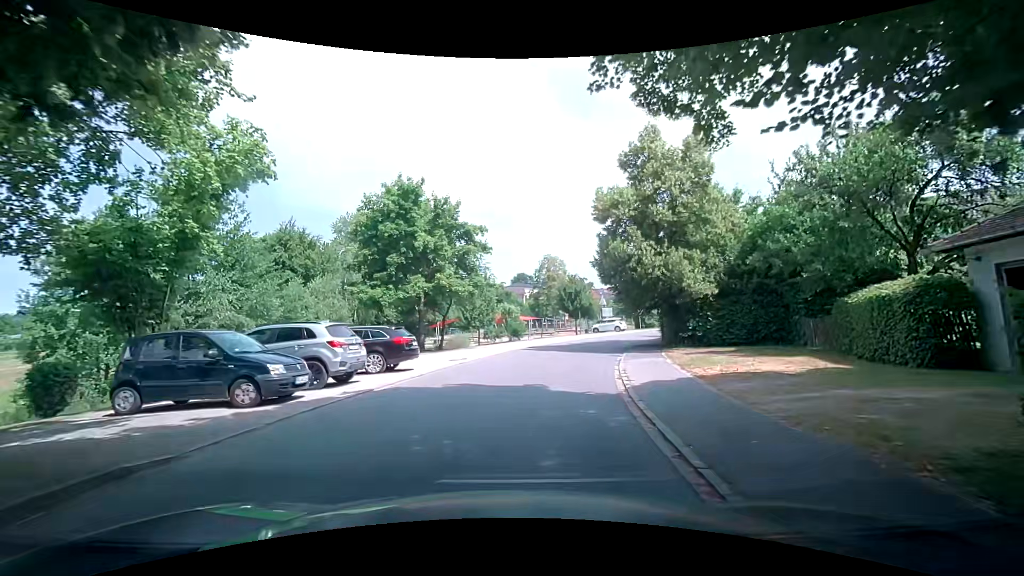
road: residential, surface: asphalt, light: Day
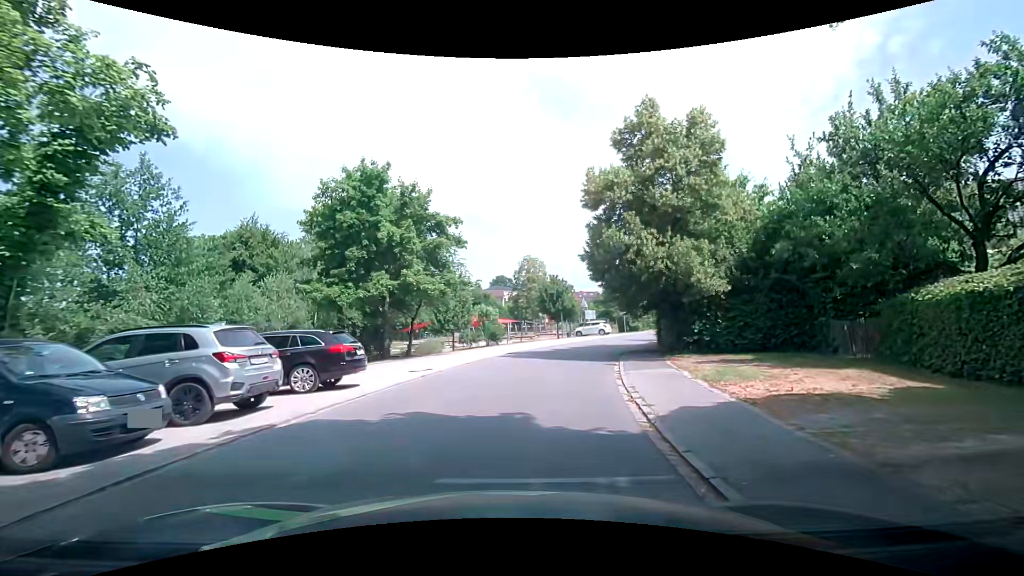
(+0.1, +3.5) m; +1°
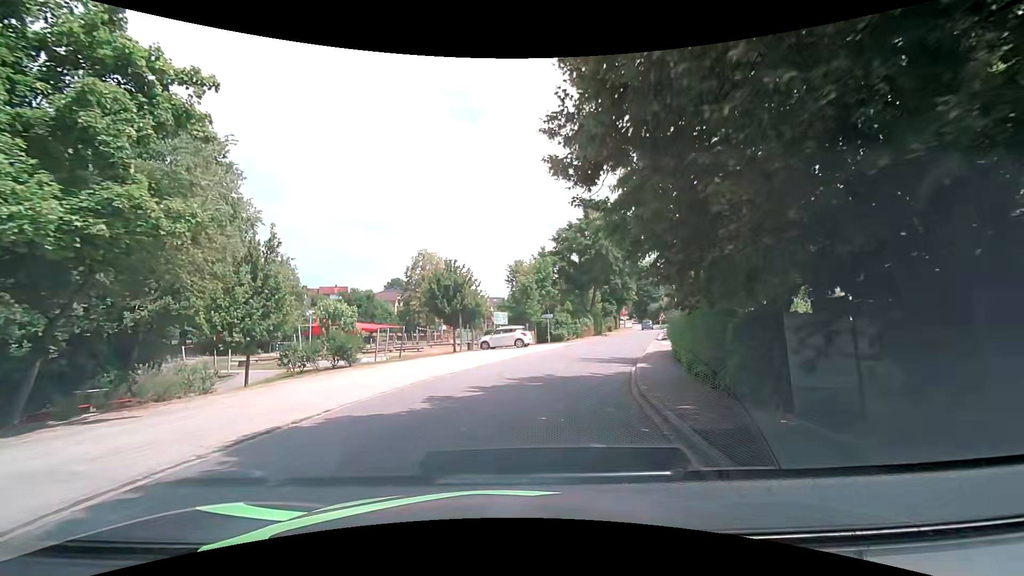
(+2.0, +17.3) m; +12°
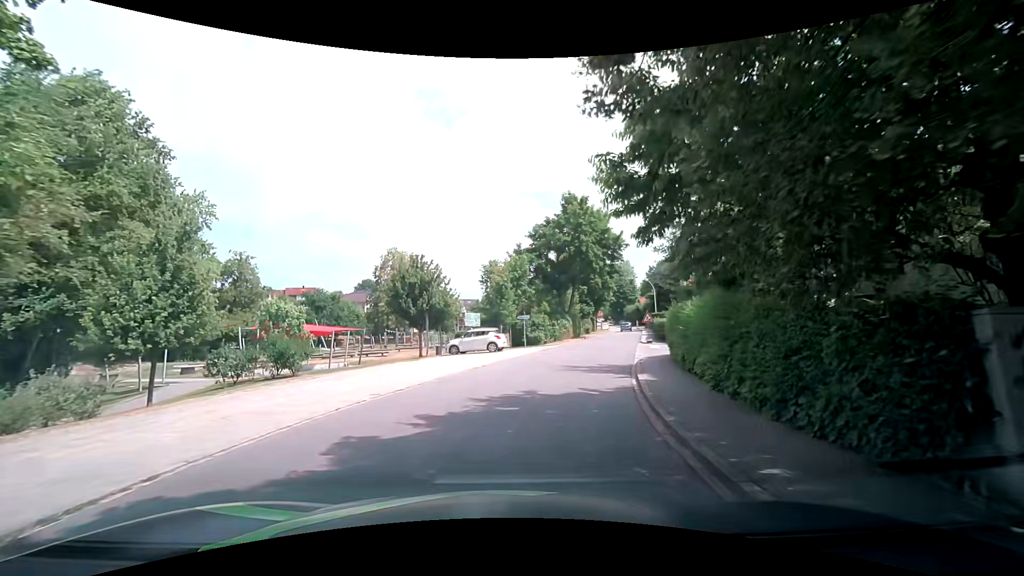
(+0.1, +3.5) m; +1°
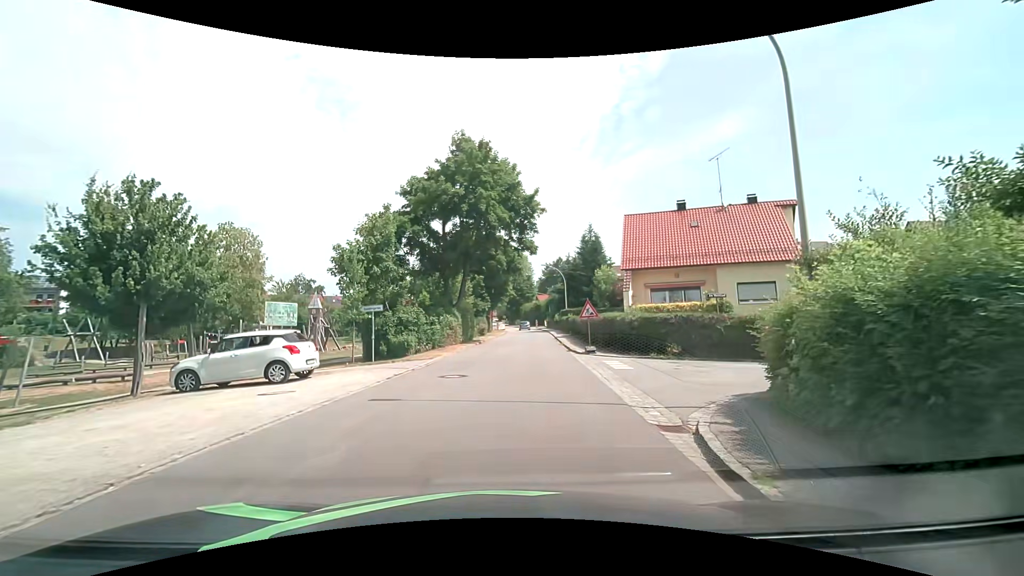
(+2.4, +15.7) m; +14°
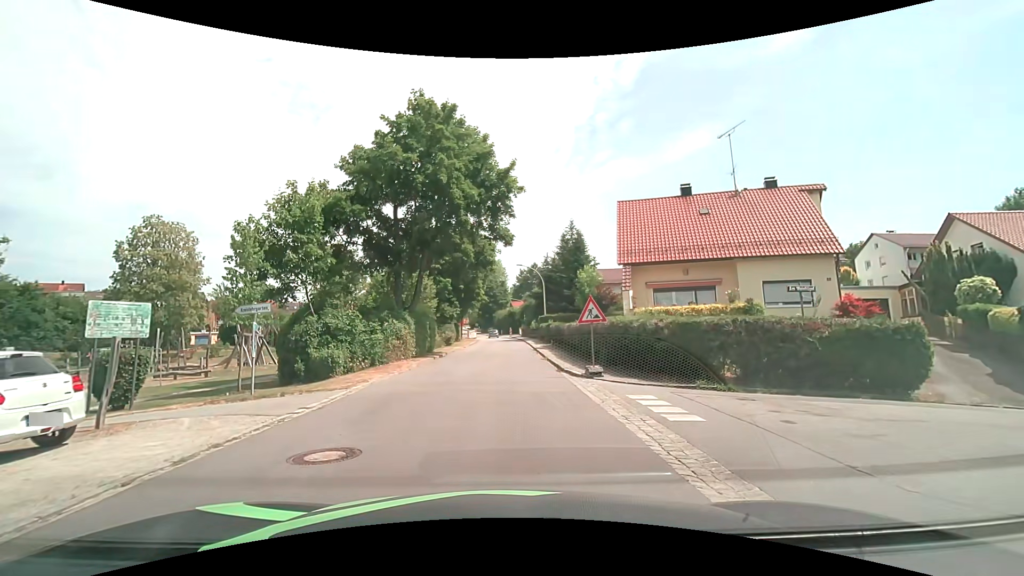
(+0.2, +7.0) m; +3°
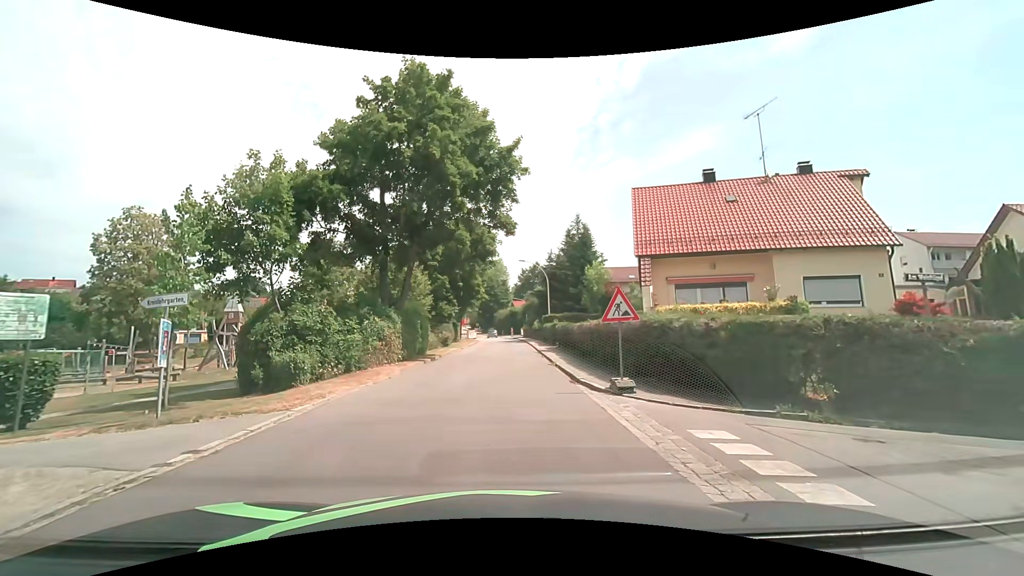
(0.0, +3.5) m; -1°
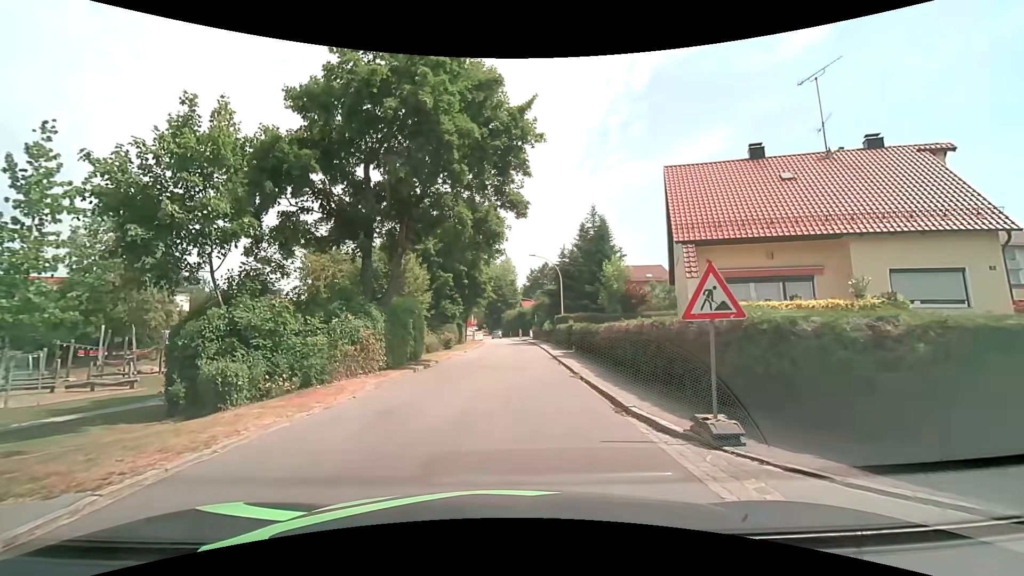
(0.0, +4.5) m; 0°
(0, +10) (0, +20) (0, +30) (0, +40) (0, +50) (0, +60) (0, +70) (0, +80) (-1, +90) (-2, +100) m
